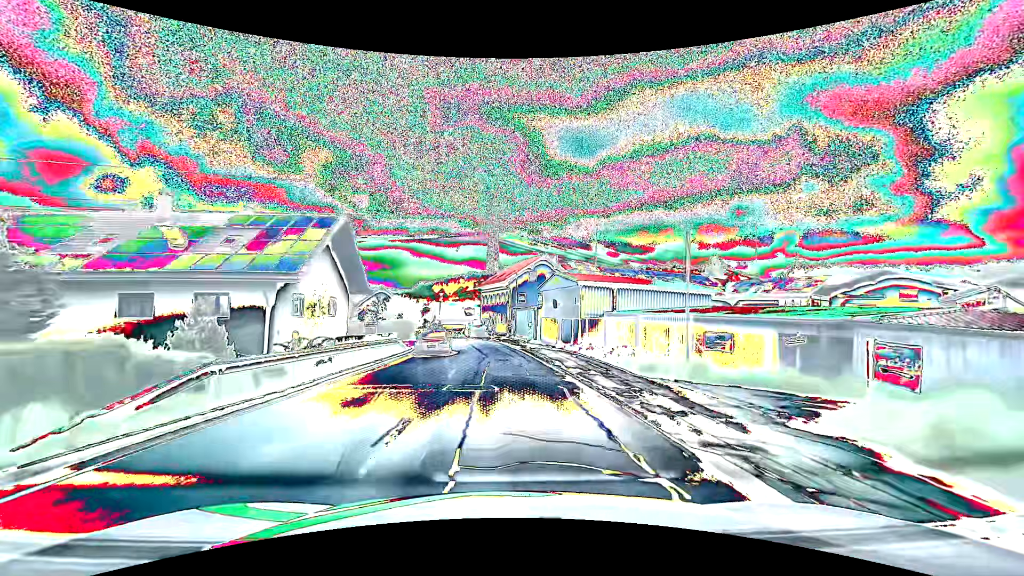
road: secondary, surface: asphalt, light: Day
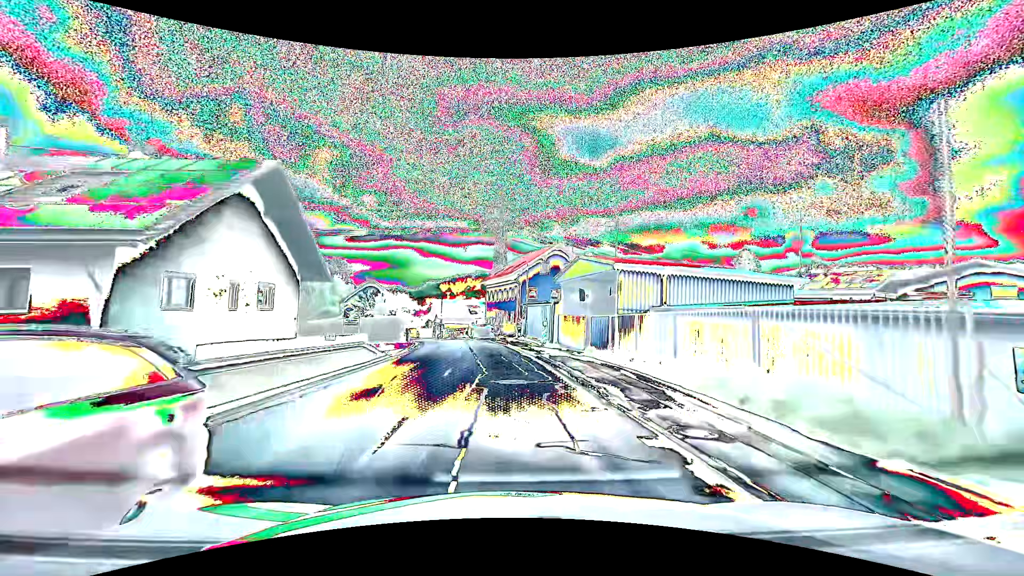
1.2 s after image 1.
(-0.1, +8.9) m; -1°
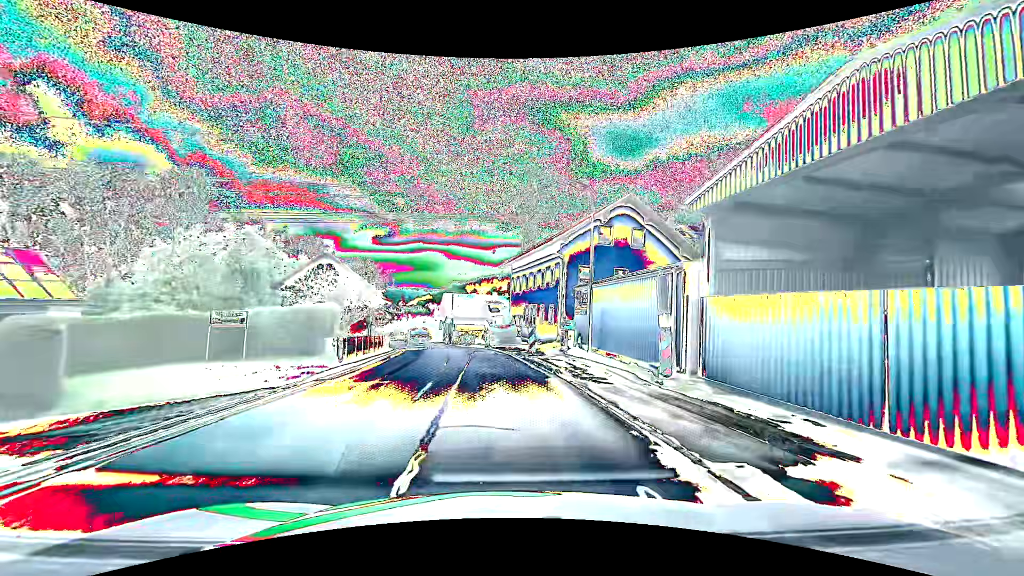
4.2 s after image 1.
(-0.6, +22.3) m; -3°
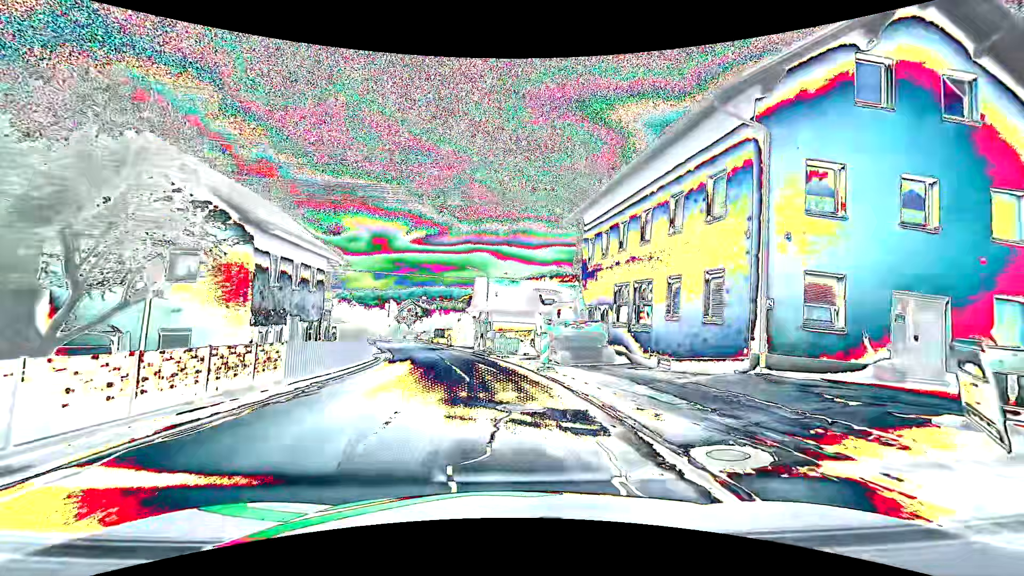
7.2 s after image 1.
(-1.0, +22.3) m; -5°
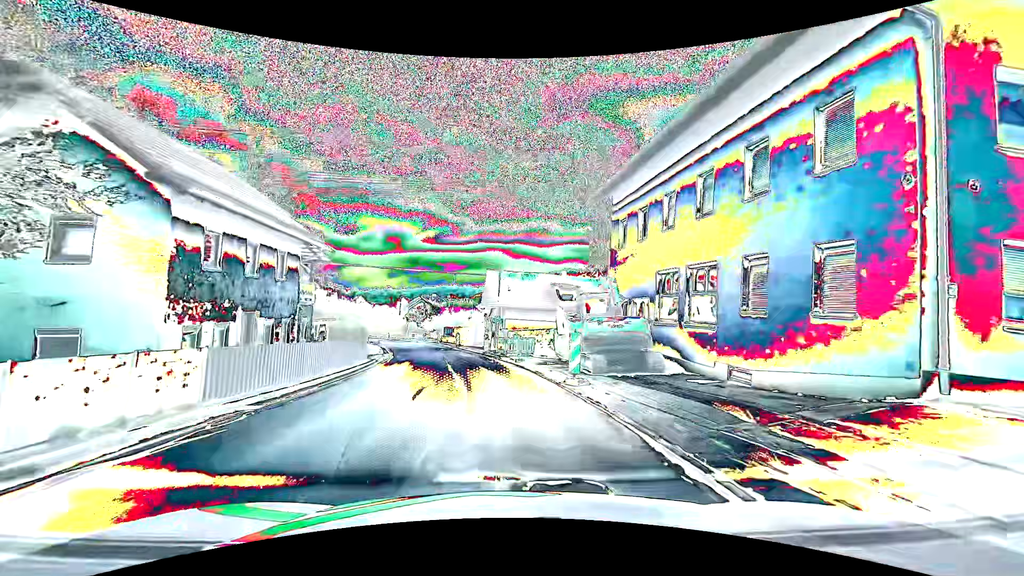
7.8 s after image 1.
(0.0, +4.5) m; -2°
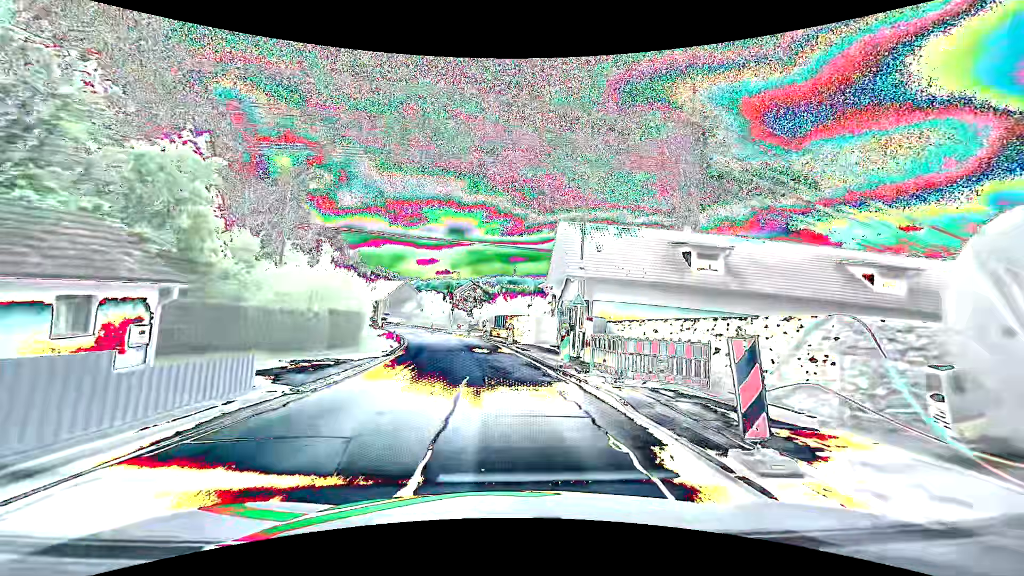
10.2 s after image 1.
(-1.2, +19.1) m; -6°
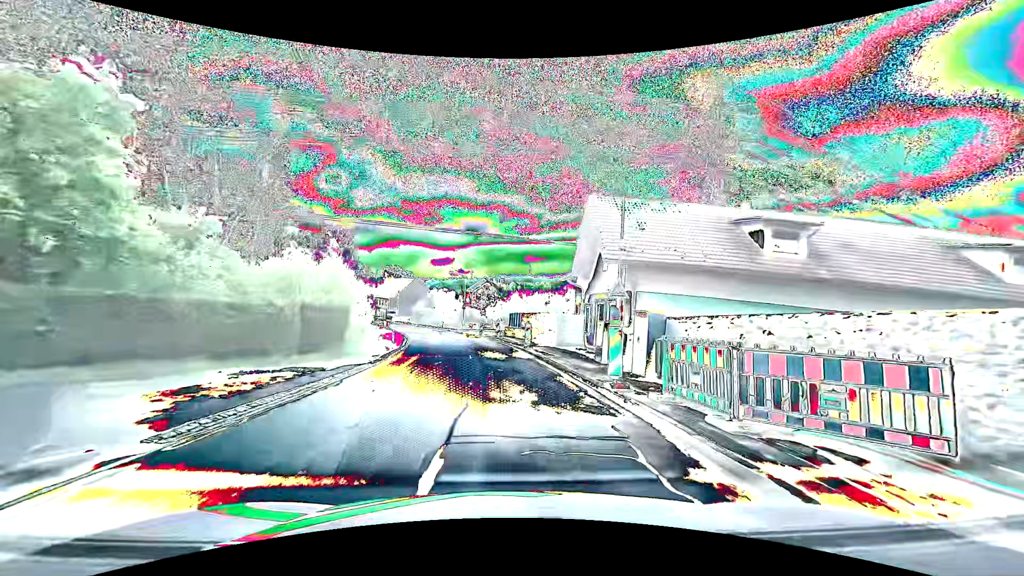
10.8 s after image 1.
(-0.1, +5.4) m; -2°
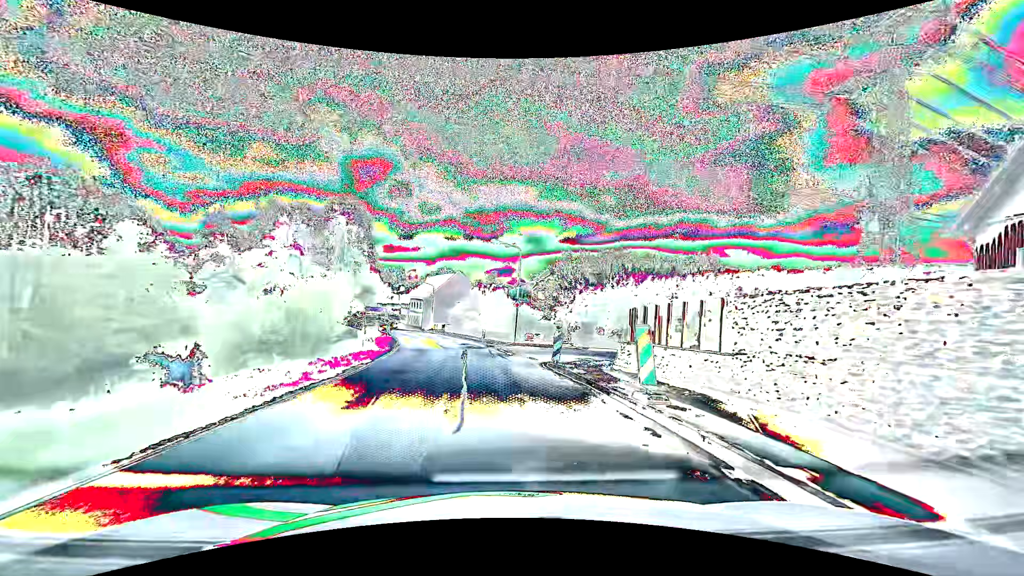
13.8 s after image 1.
(-1.8, +29.4) m; -7°
(0, +10) (-1, +20) (-2, +30) (-3, +40) (-5, +50) (-8, +59) (-11, +69) (-14, +78) (-17, +88) (-20, +97) m
